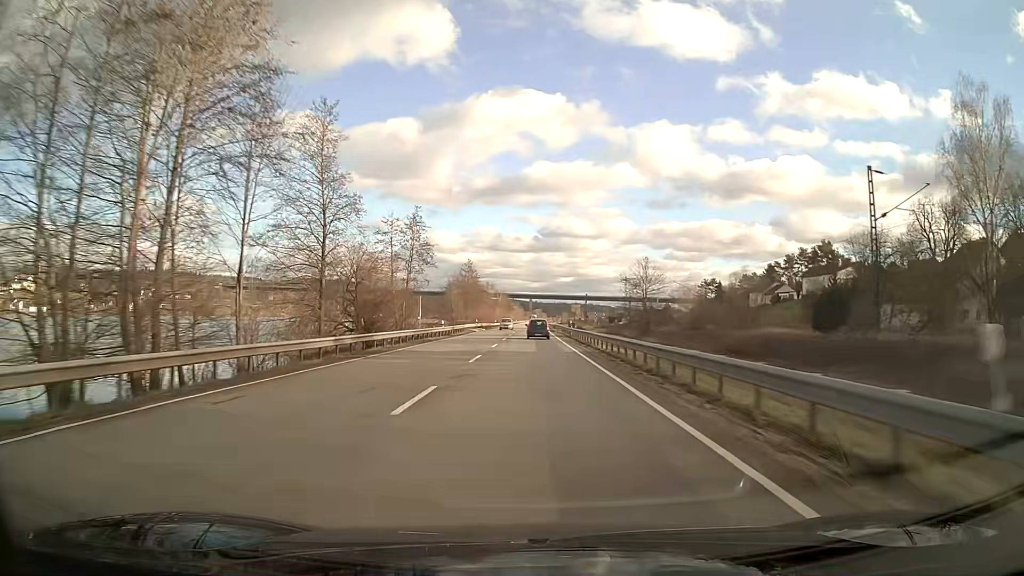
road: primary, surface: asphalt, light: Day
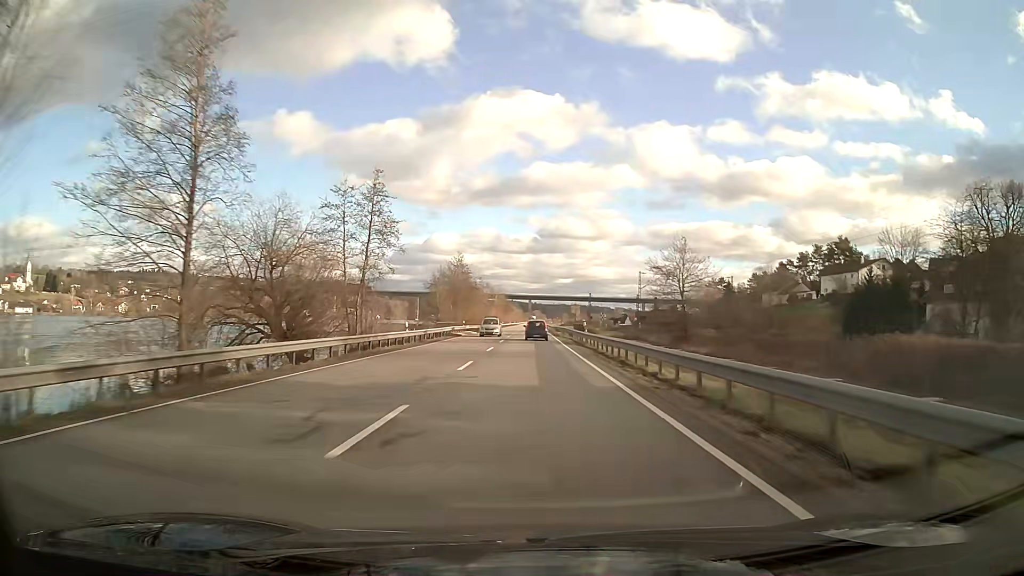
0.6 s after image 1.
(0.0, +14.7) m; 0°
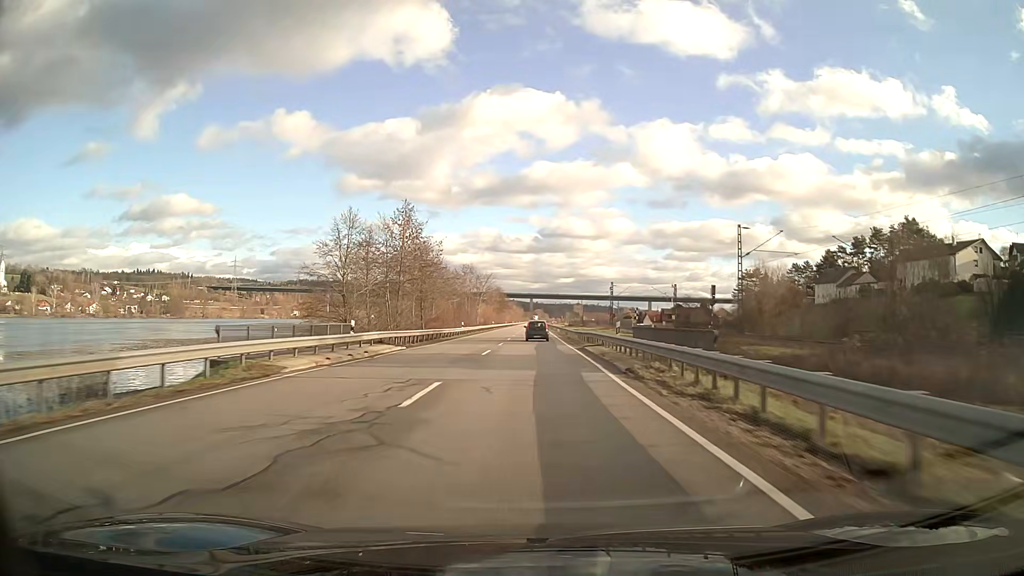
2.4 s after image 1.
(0.0, +44.0) m; 0°
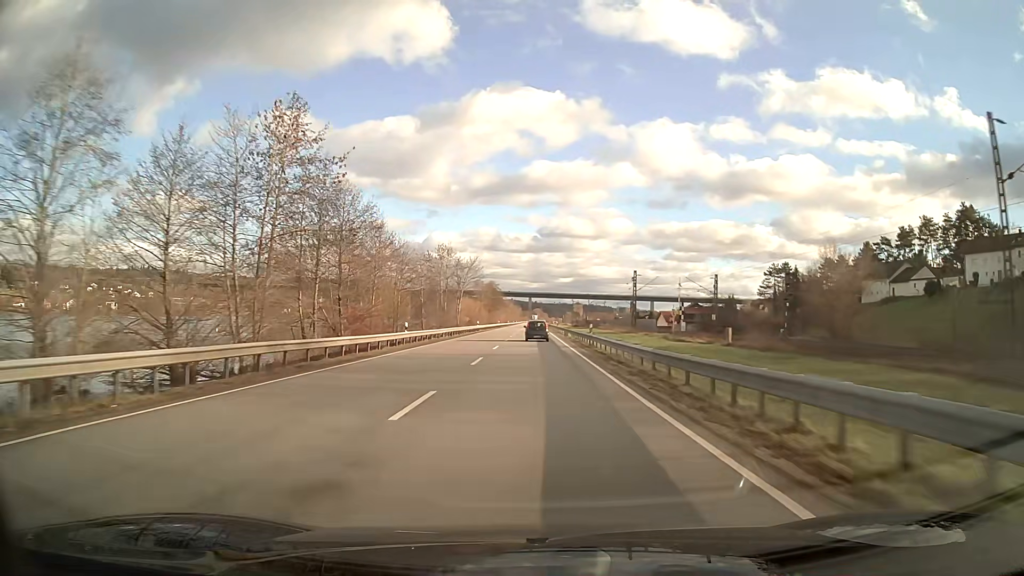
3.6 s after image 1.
(0.0, +29.2) m; 0°
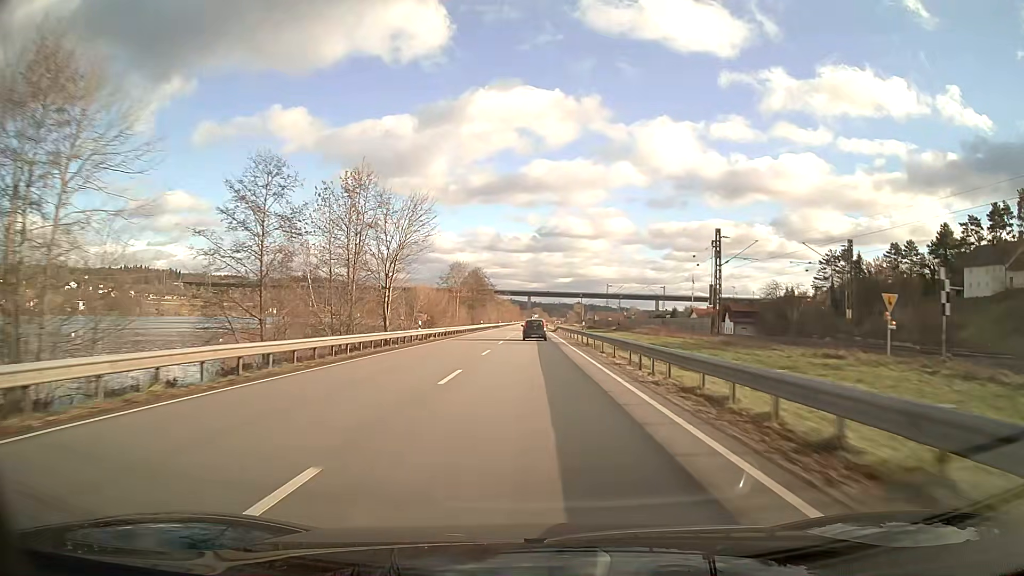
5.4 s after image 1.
(0.0, +43.6) m; 0°
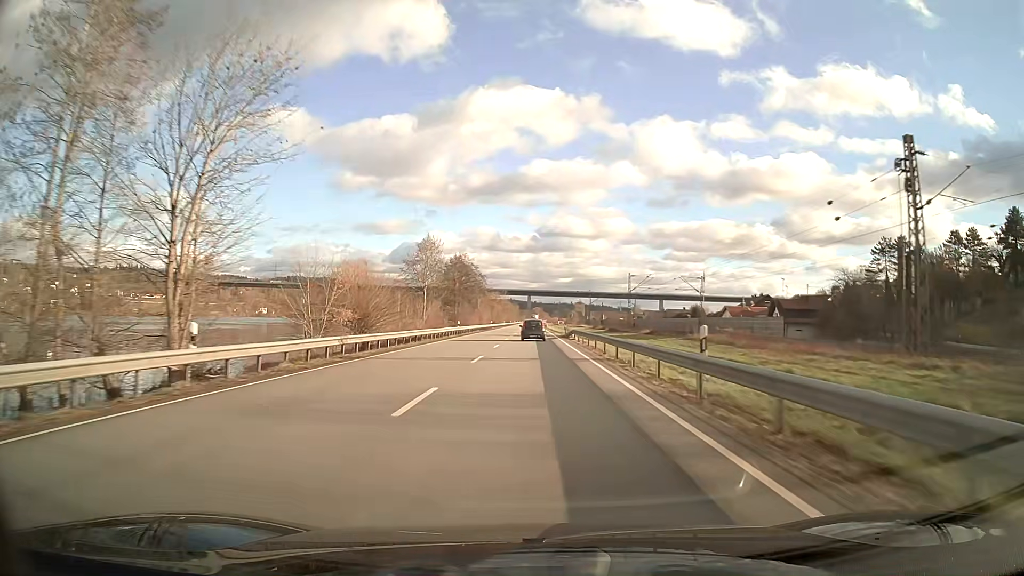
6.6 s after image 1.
(0.0, +28.9) m; 0°
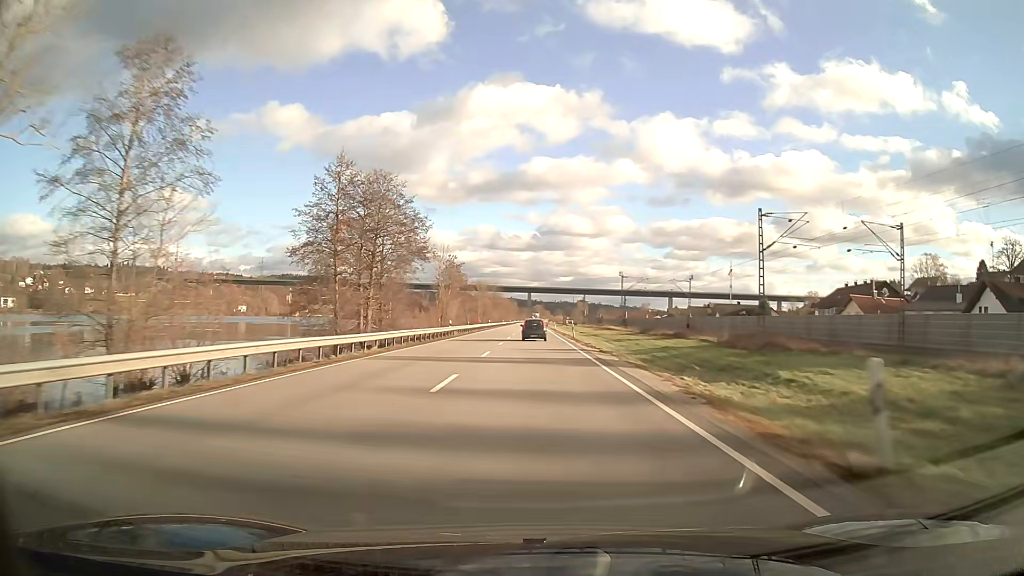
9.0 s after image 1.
(0.0, +57.4) m; 0°
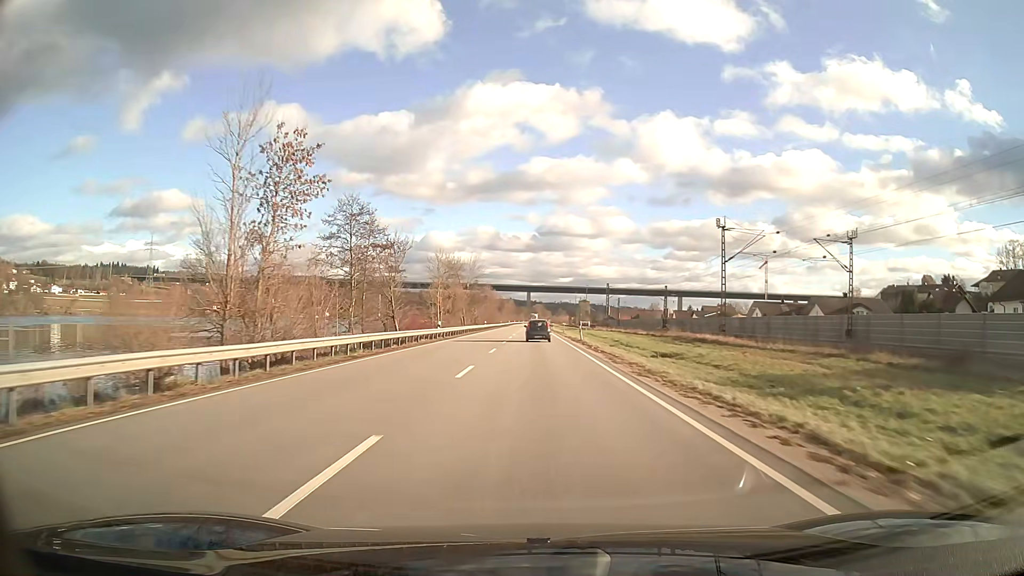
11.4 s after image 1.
(0.0, +57.1) m; 0°
